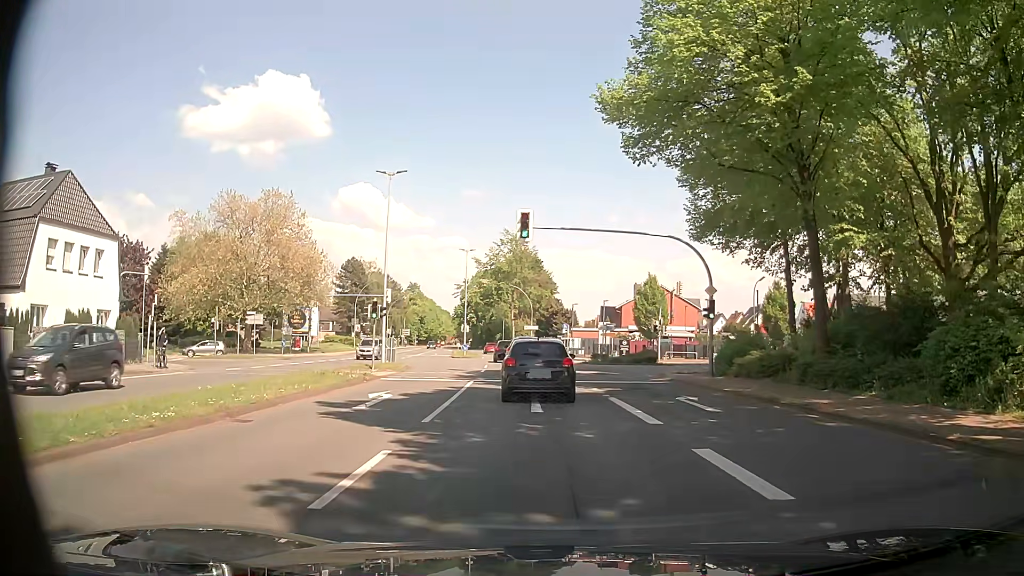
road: primary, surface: asphalt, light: Day
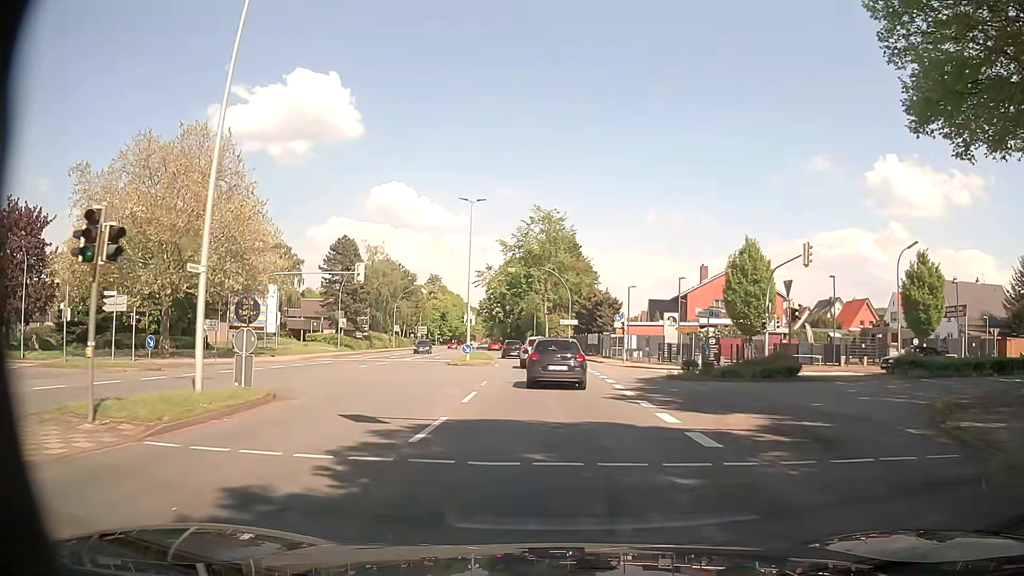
(-0.5, +23.2) m; -2°
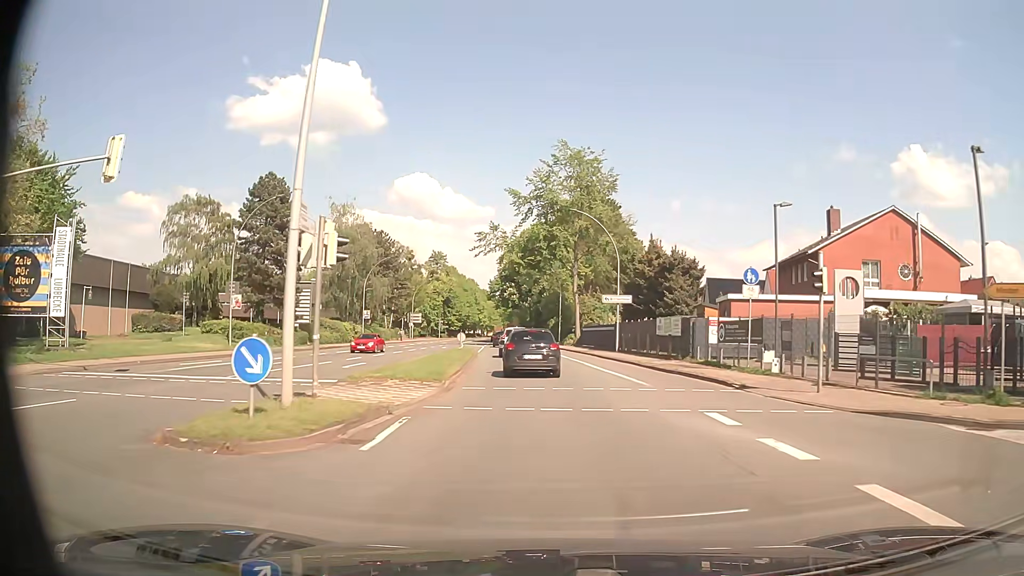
(-0.6, +31.8) m; -2°
